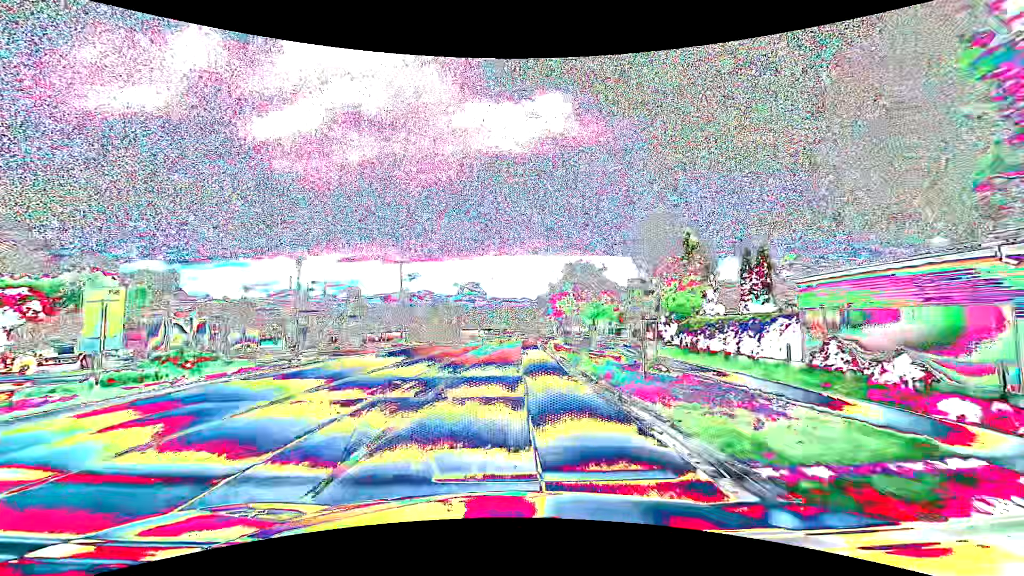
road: primary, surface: asphalt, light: Day
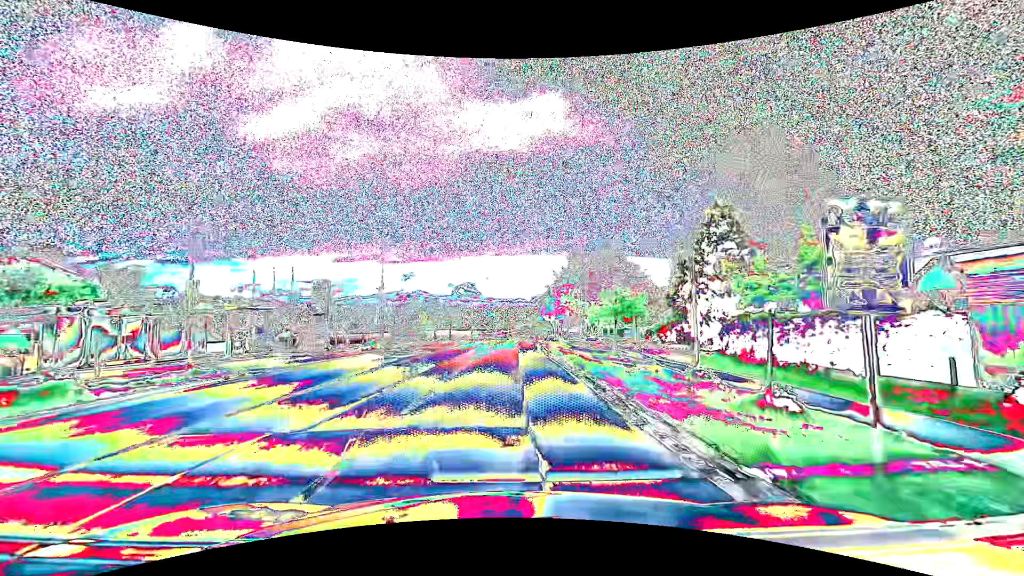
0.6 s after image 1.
(0.0, +7.6) m; 0°
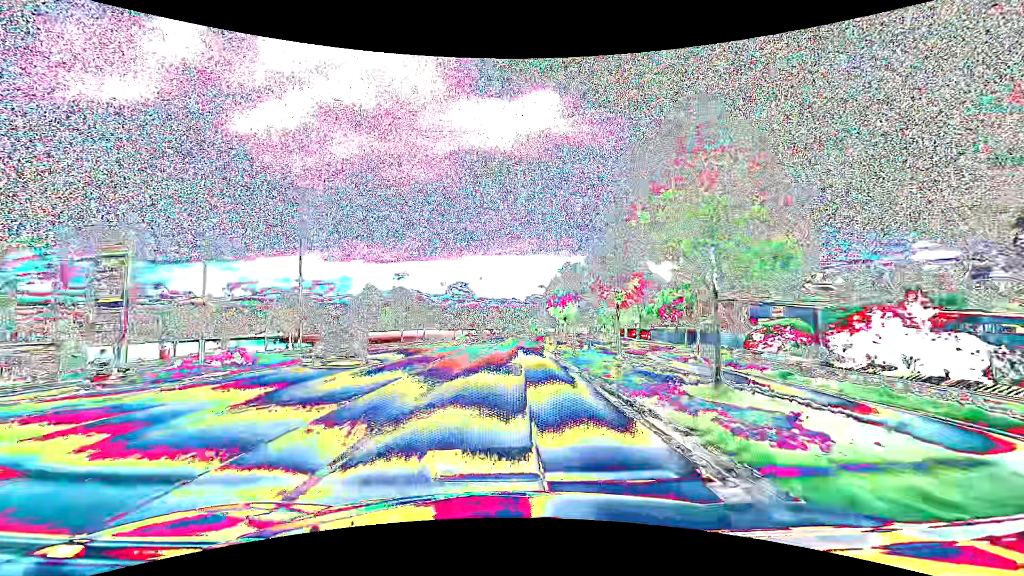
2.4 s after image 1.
(+0.3, +22.8) m; +1°
(0, +10) (0, +20) (0, +30) (+1, +40) (+1, +50) (+1, +60) (+2, +70) (+2, +80) (+2, +90) (+3, +100) m
